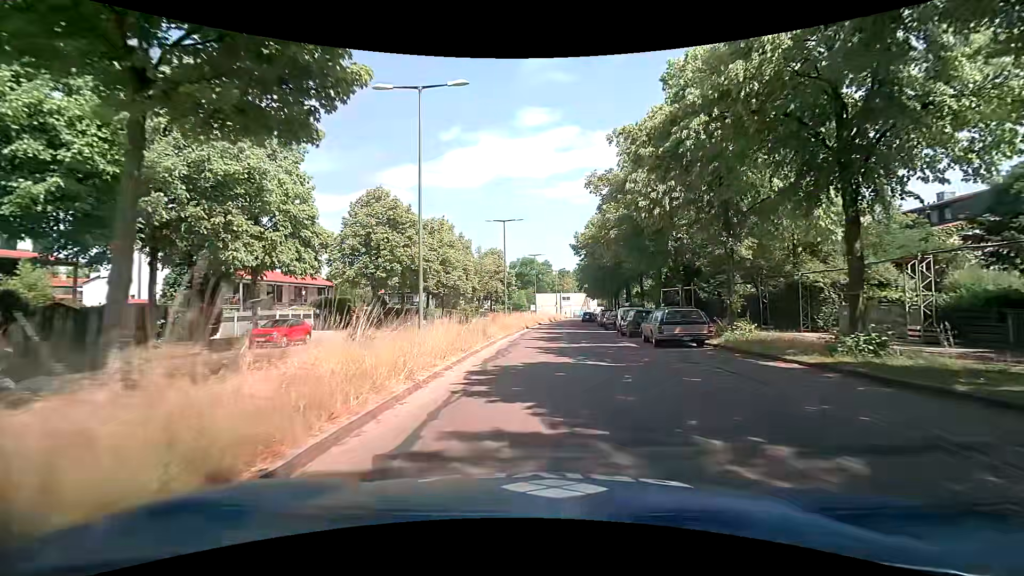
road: residential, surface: asphalt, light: Day
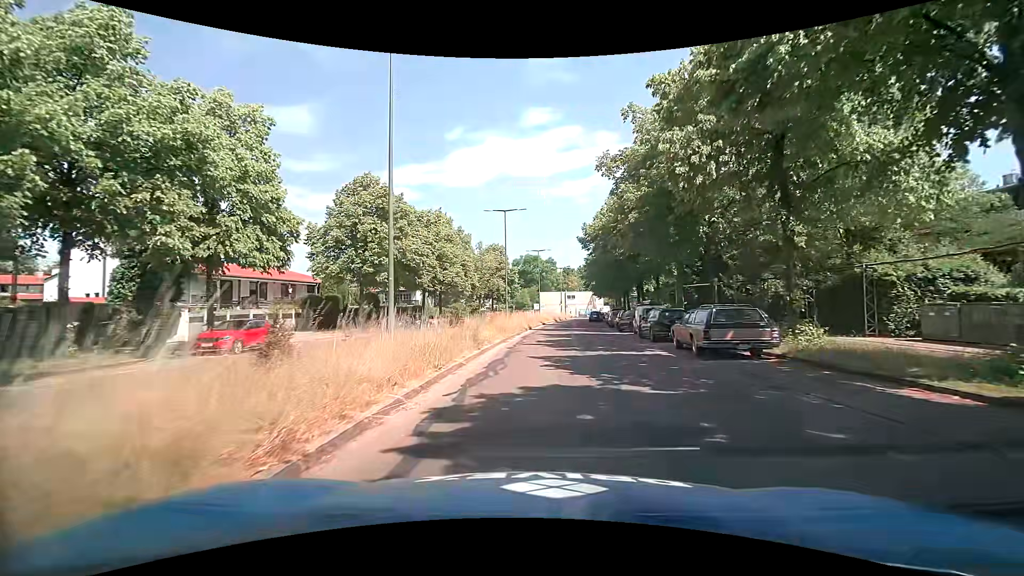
(0.0, +4.6) m; -1°
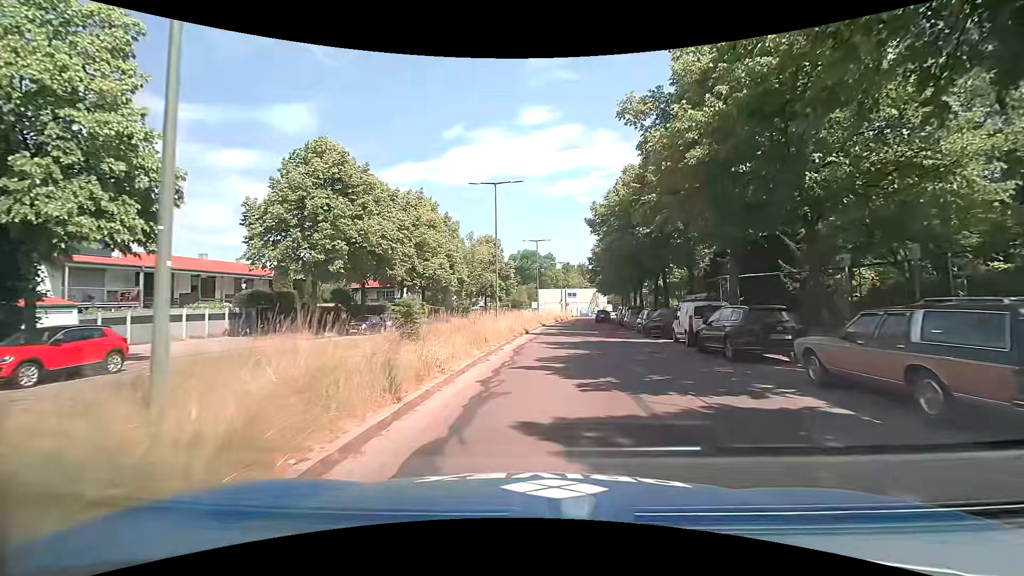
(+0.1, +9.1) m; +1°
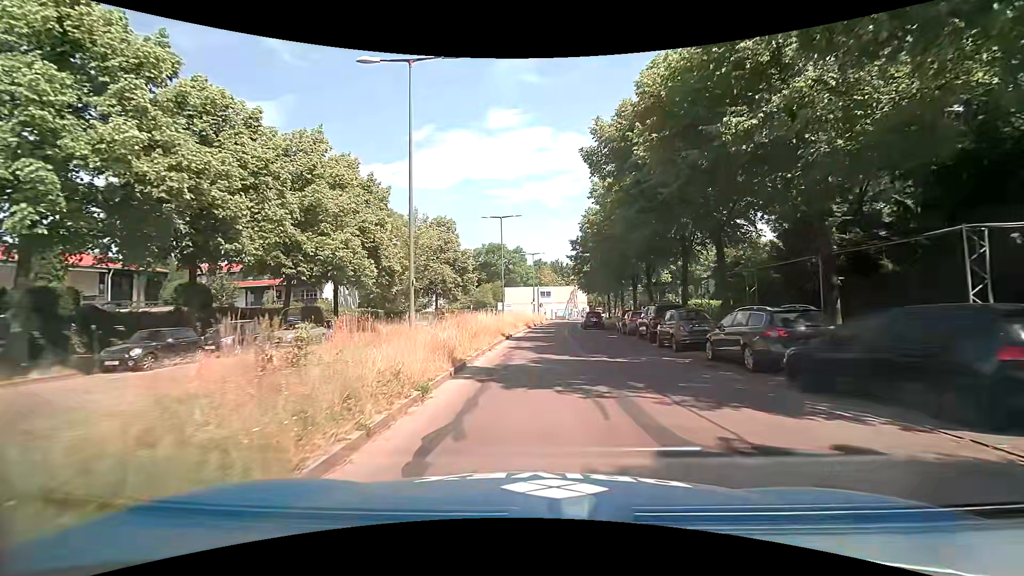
(+0.3, +17.7) m; +3°
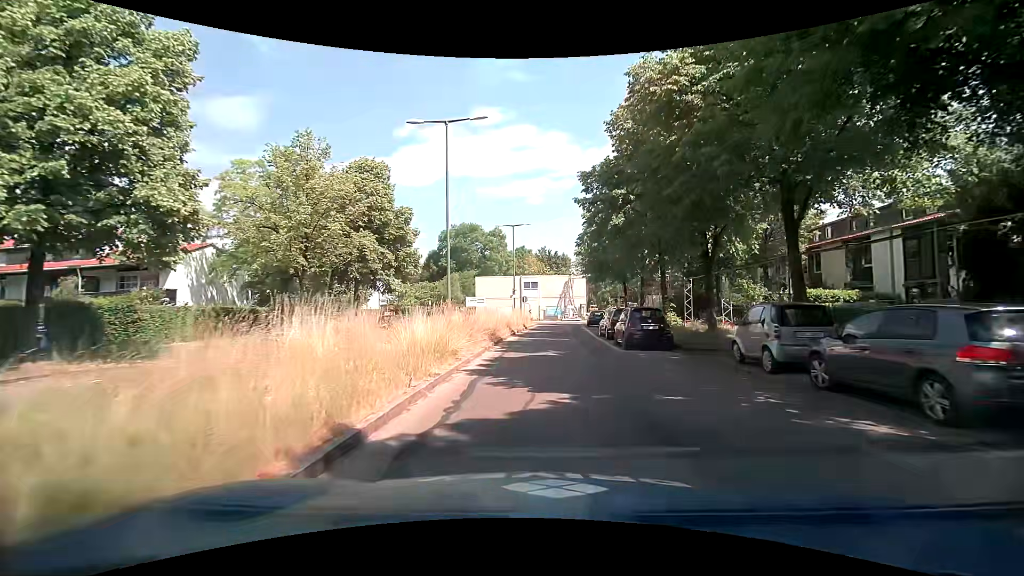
(+0.2, +23.2) m; +2°
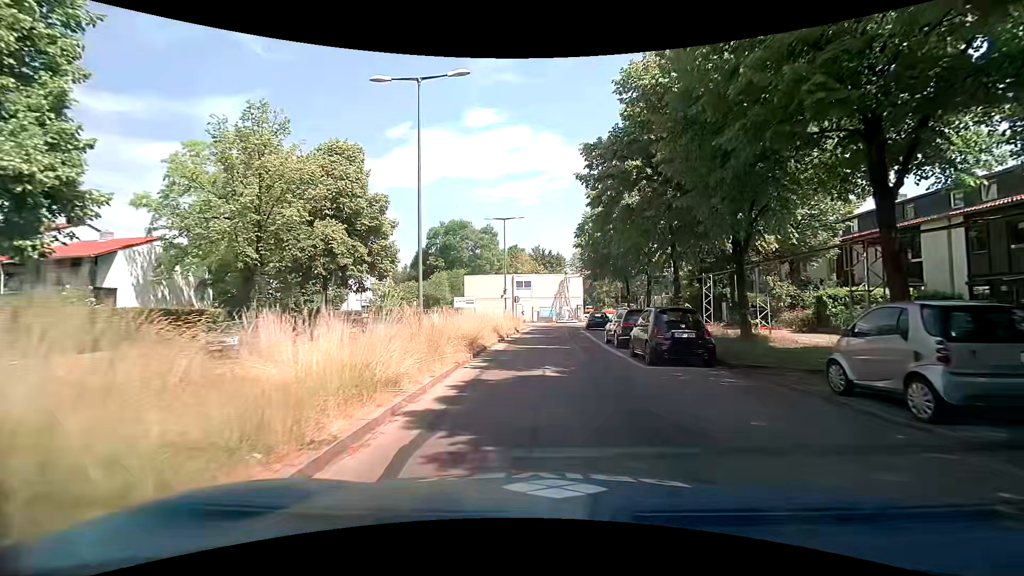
(+0.1, +4.5) m; +2°
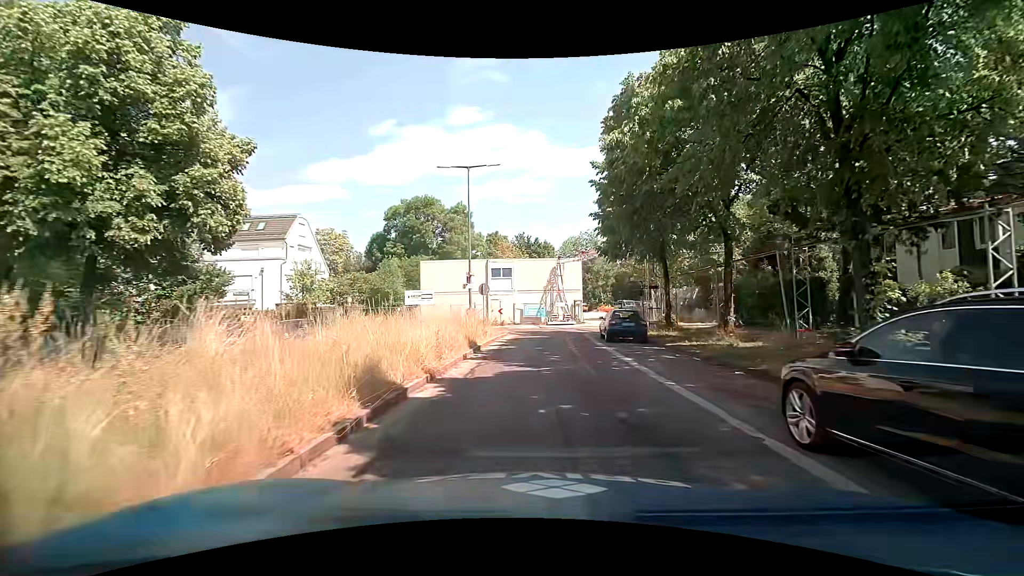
(+0.1, +16.6) m; 0°
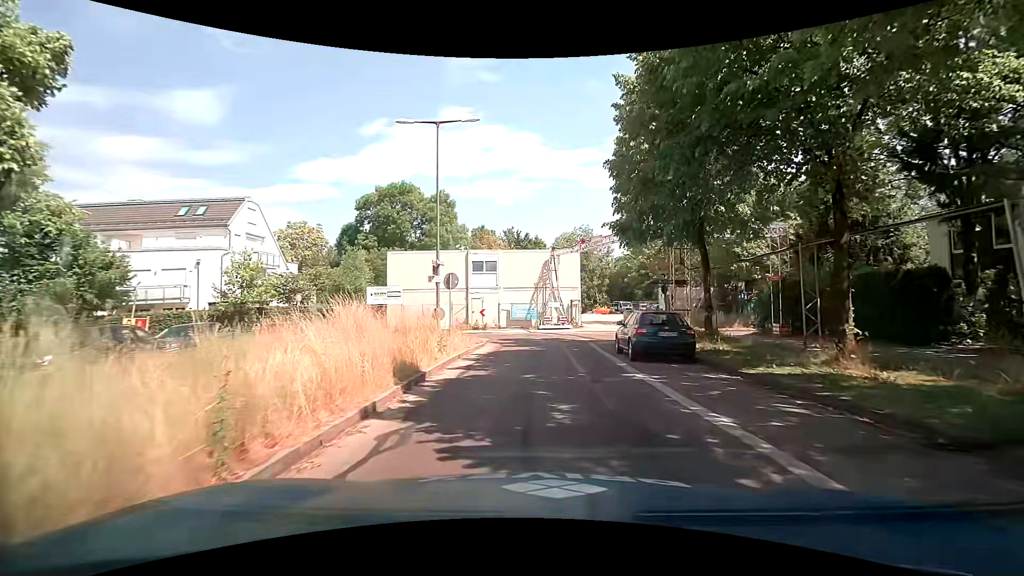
(+0.2, +7.3) m; +3°
(0, +10) (0, +20) (-3, +29) (-13, +31) (-23, +31) (-33, +29) (-43, +28) (-52, +26) (-62, +25) (-72, +24) m
